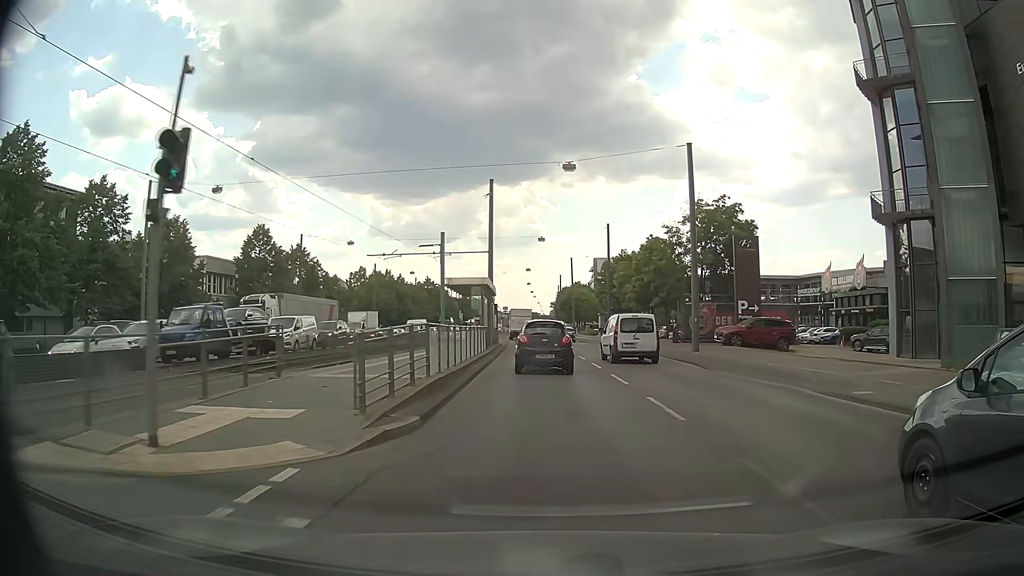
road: primary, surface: asphalt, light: Day
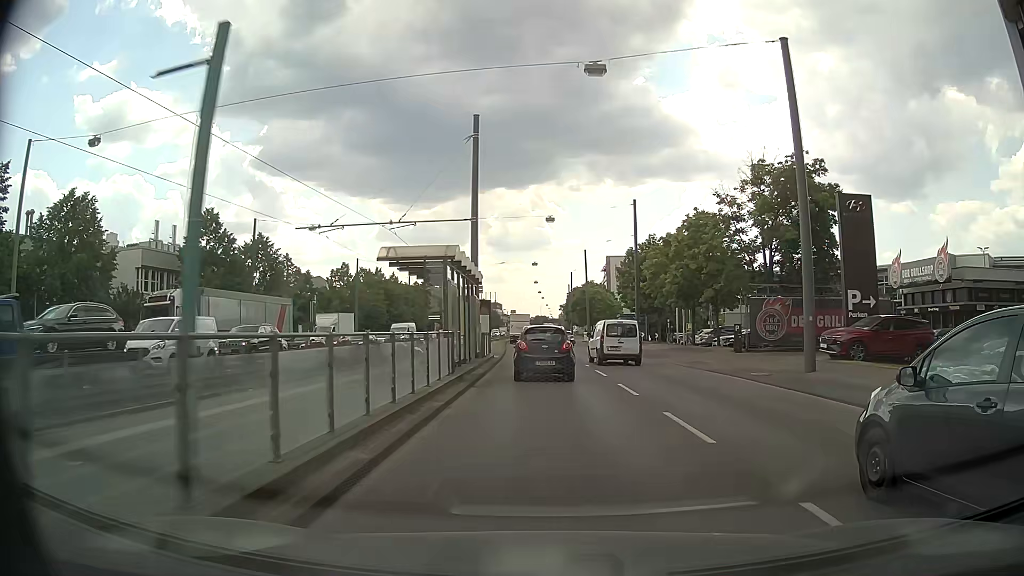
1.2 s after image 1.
(-0.1, +13.5) m; -1°
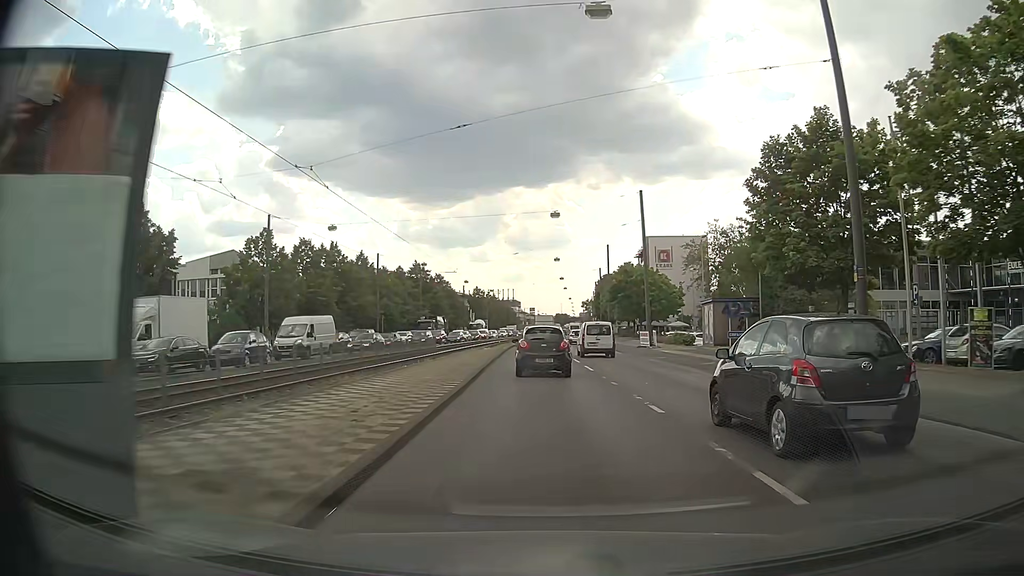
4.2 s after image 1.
(-0.4, +33.1) m; -2°
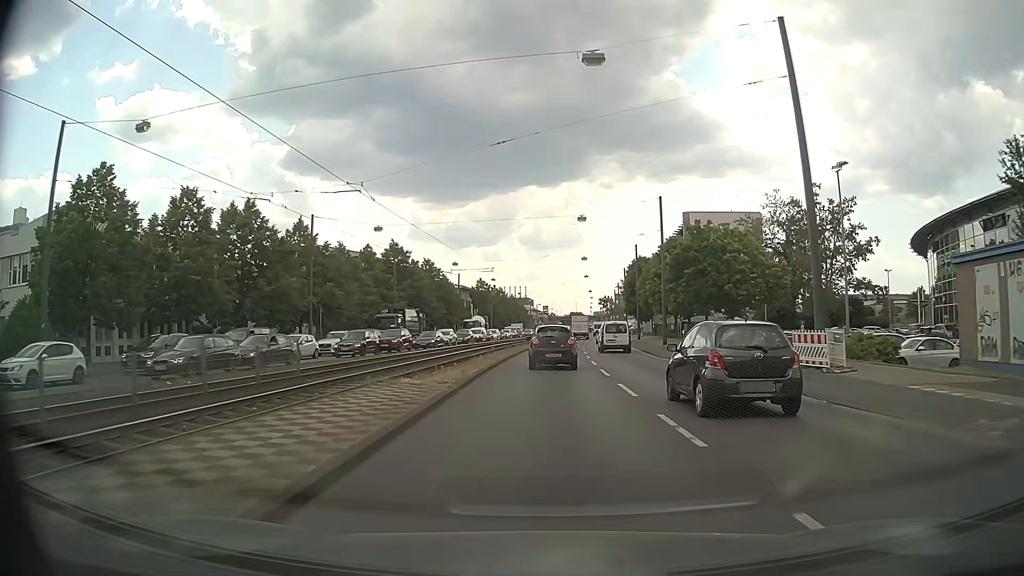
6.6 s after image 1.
(-0.2, +27.4) m; -1°
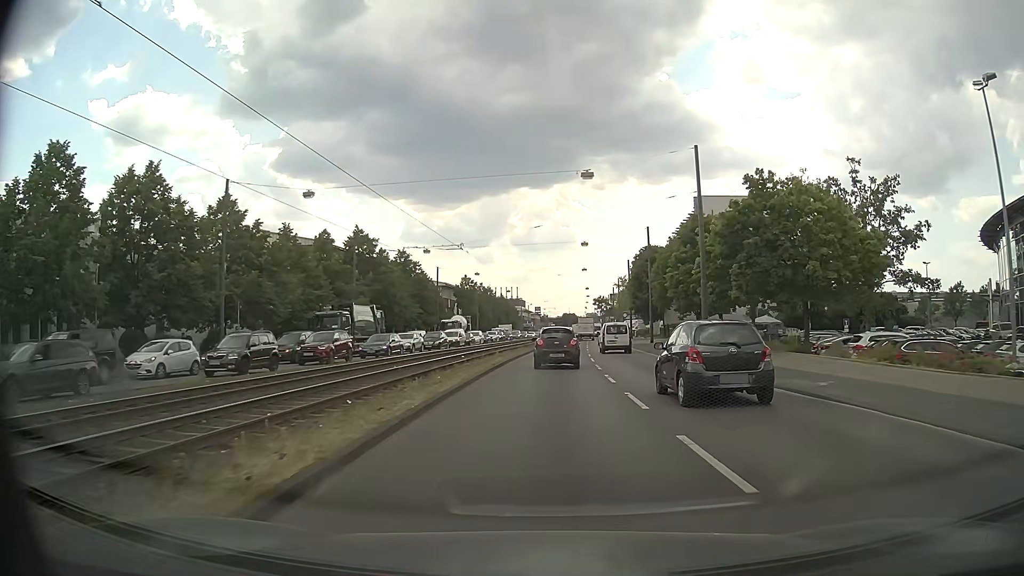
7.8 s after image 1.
(0.0, +14.3) m; +1°
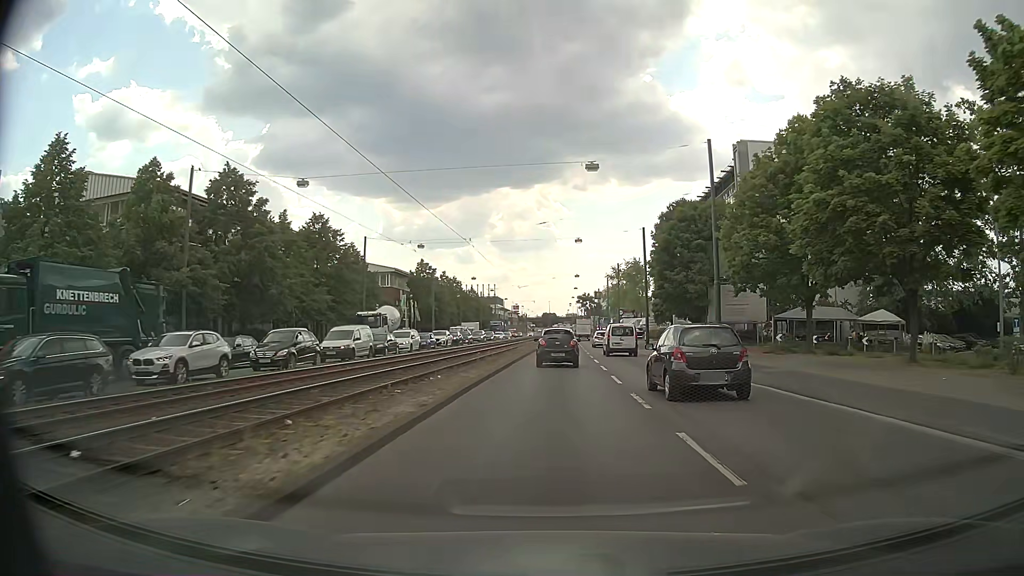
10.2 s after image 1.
(+0.4, +29.9) m; +2°
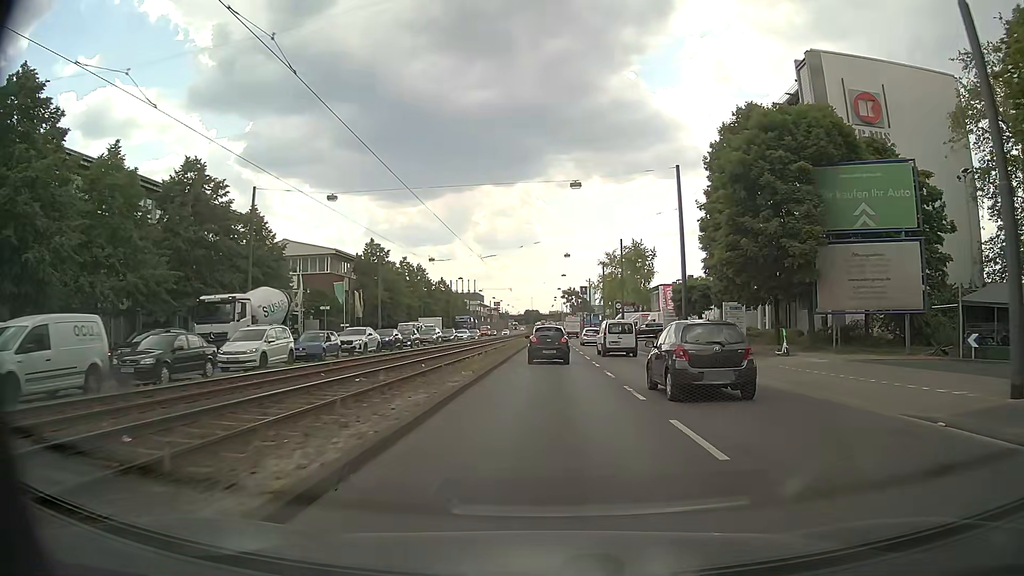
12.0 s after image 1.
(+0.3, +23.0) m; +1°
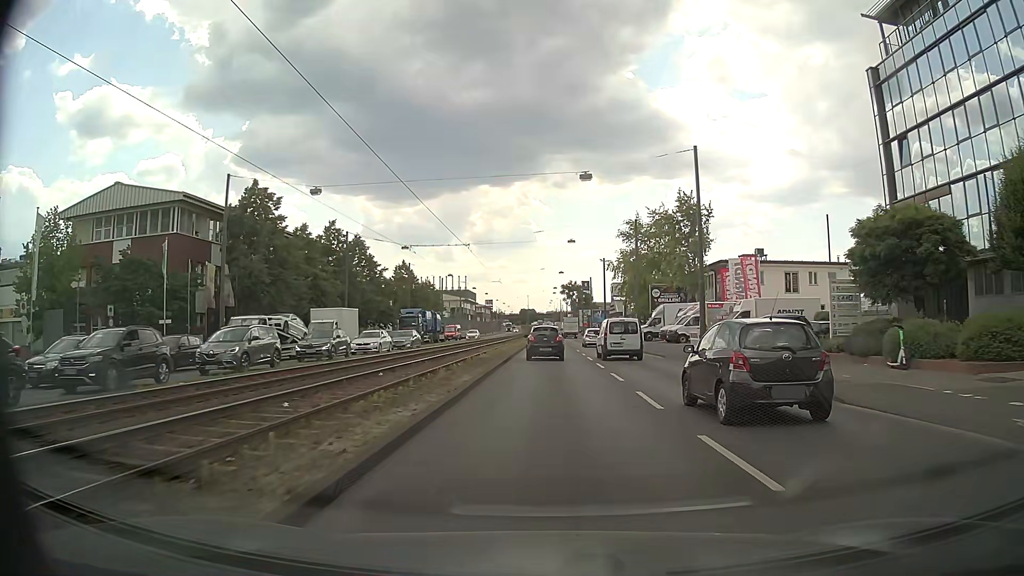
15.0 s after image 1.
(+0.3, +37.5) m; +1°
(0, +10) (0, +20) (0, +30) (0, +40) (0, +50) (0, +60) (0, +70) (0, +80) (0, +90) (0, +100) m
